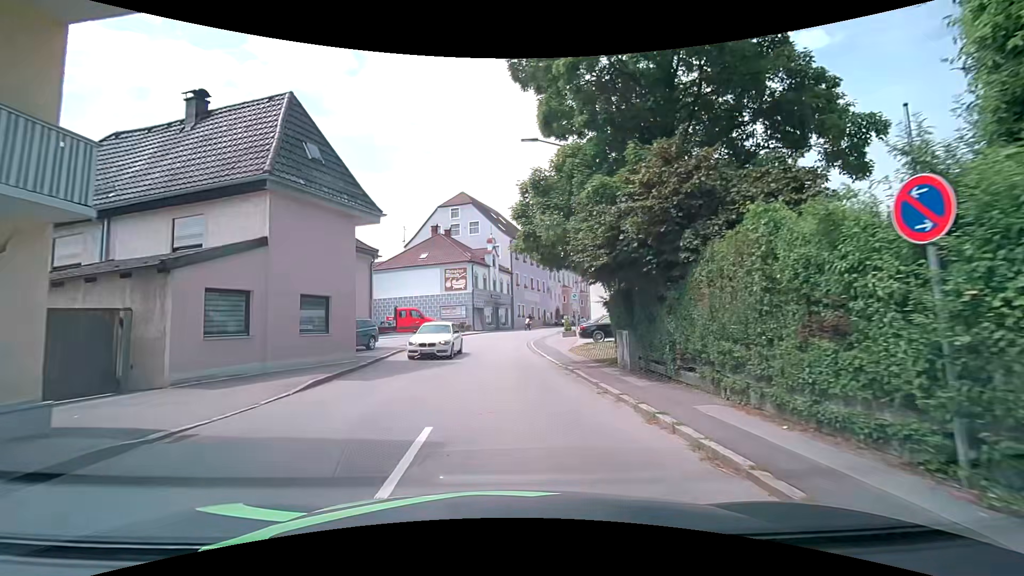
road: secondary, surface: asphalt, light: Day
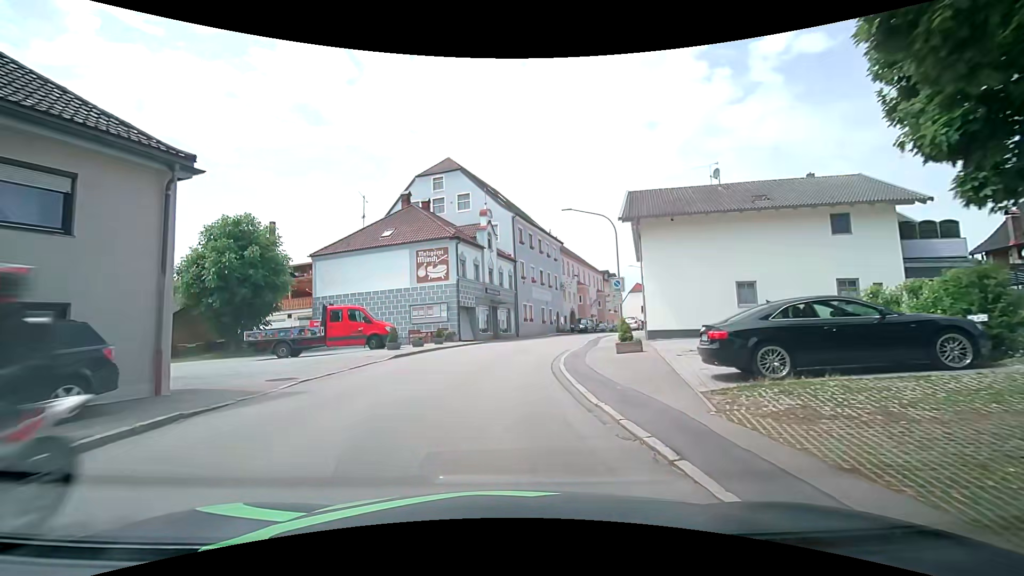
(0.0, +16.2) m; -1°
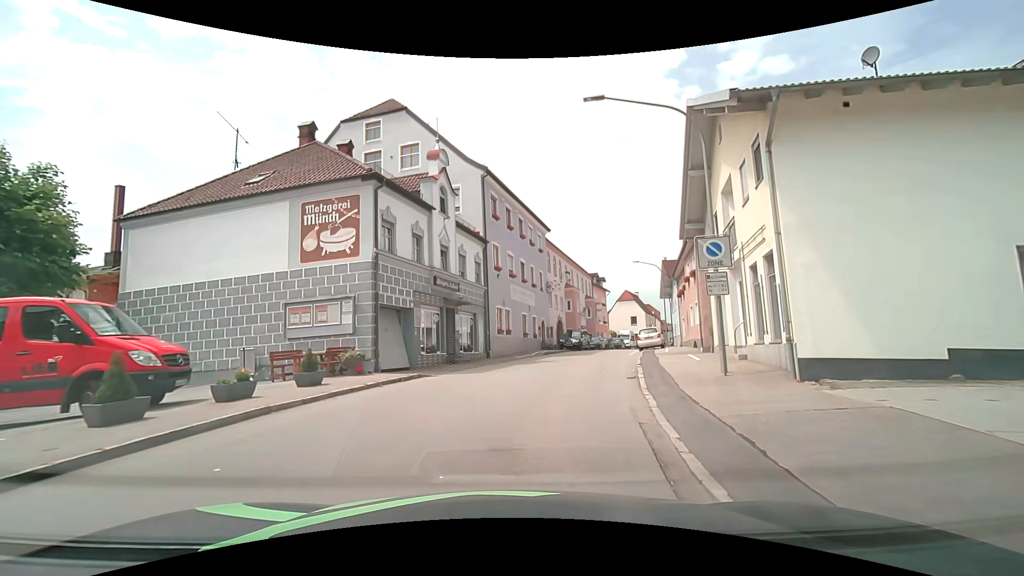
(+0.2, +15.2) m; +3°
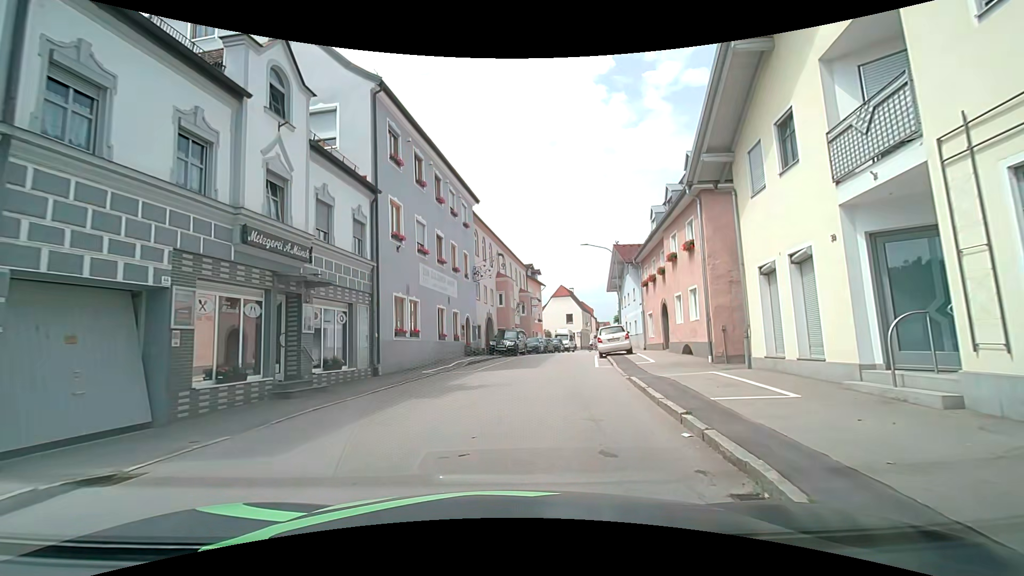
(+0.7, +10.2) m; +8°
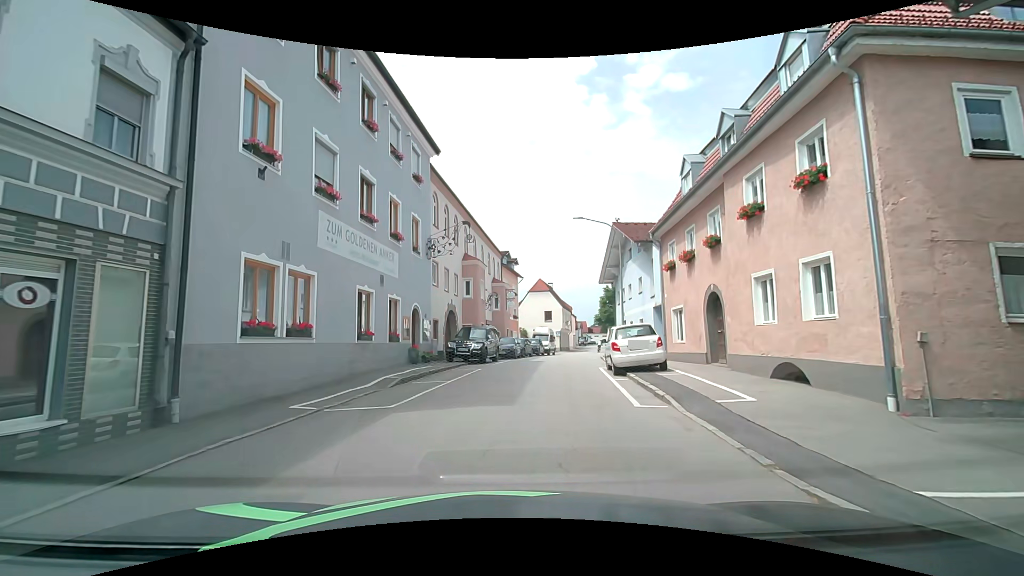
(+0.4, +9.2) m; +3°
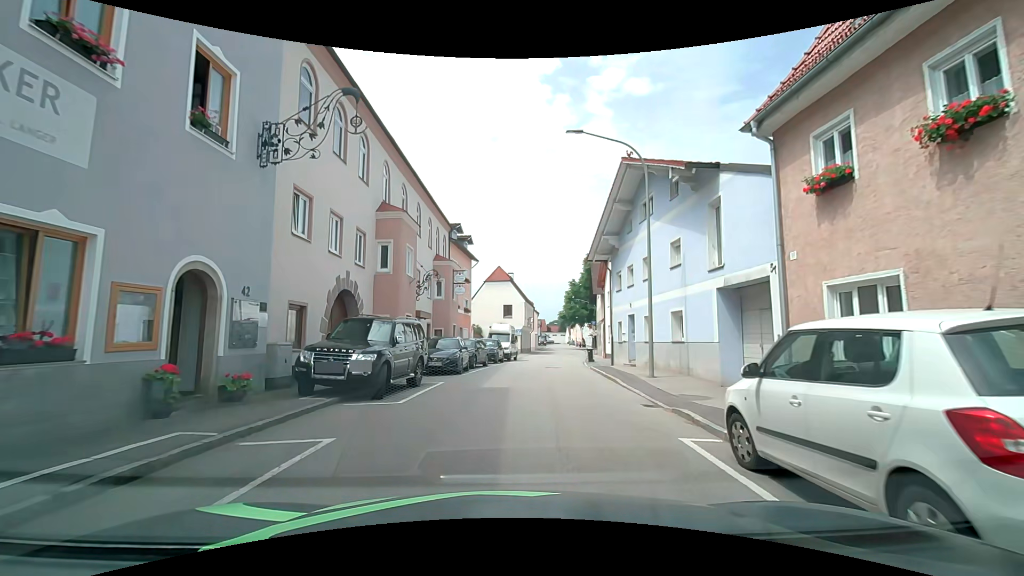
(+0.5, +13.0) m; +4°
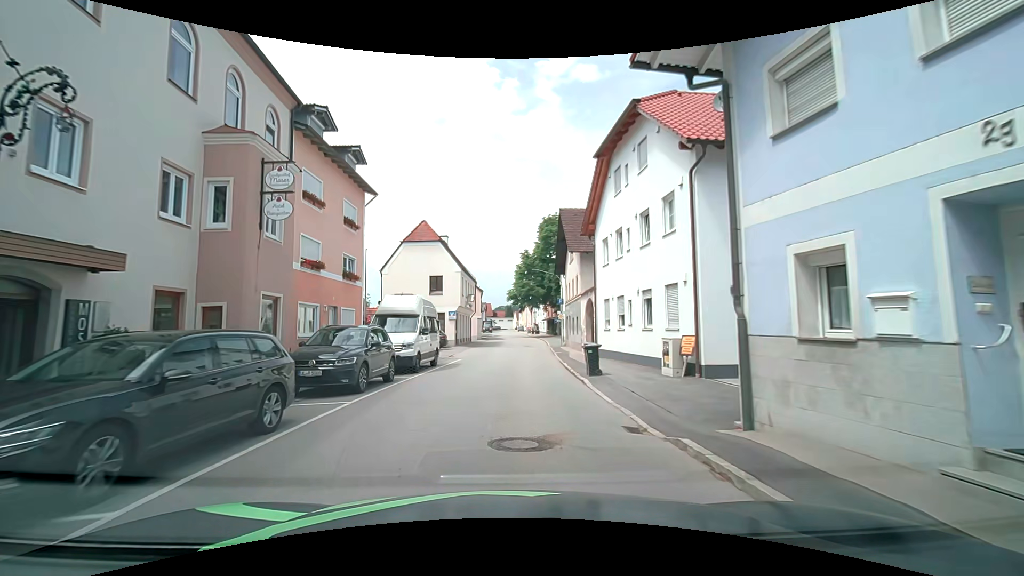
(+1.4, +19.8) m; +5°
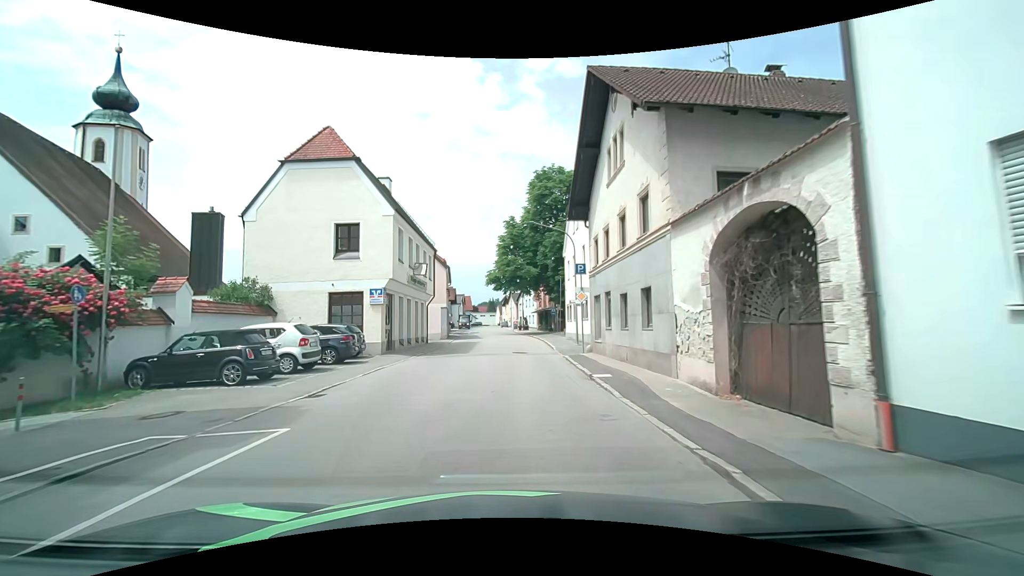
(+0.5, +20.0) m; +2°
(0, +10) (+1, +20) (+1, +30) (+1, +40) (+1, +50) (+1, +60) (+1, +70) (+1, +80) (+1, +90) (0, +100) m
